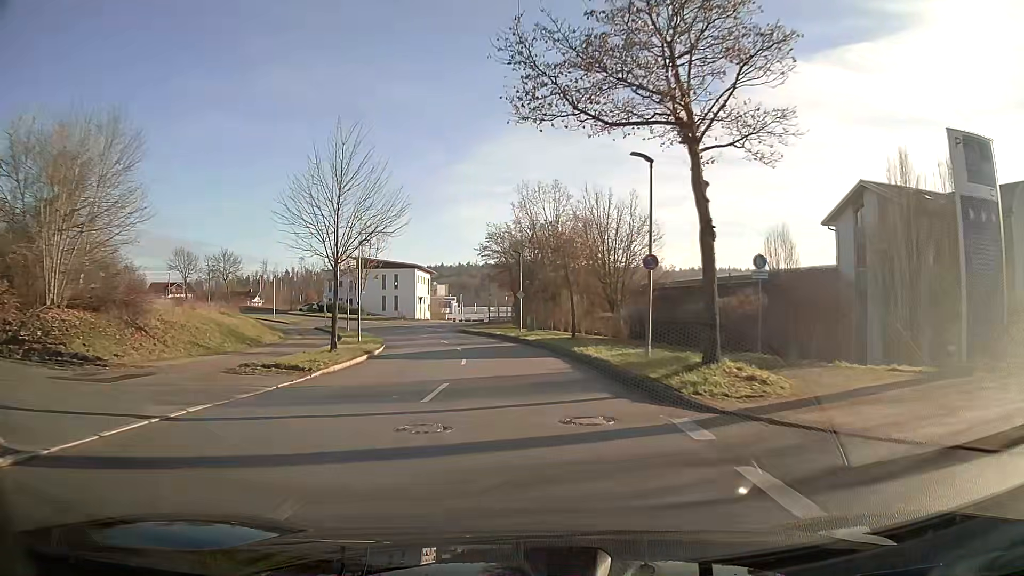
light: Day
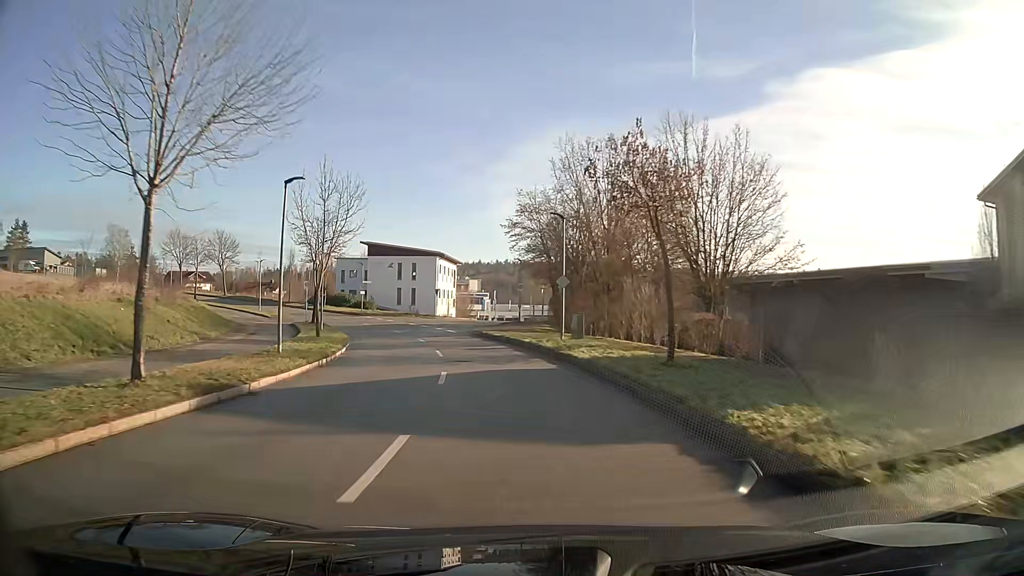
(-0.4, +15.1) m; -3°
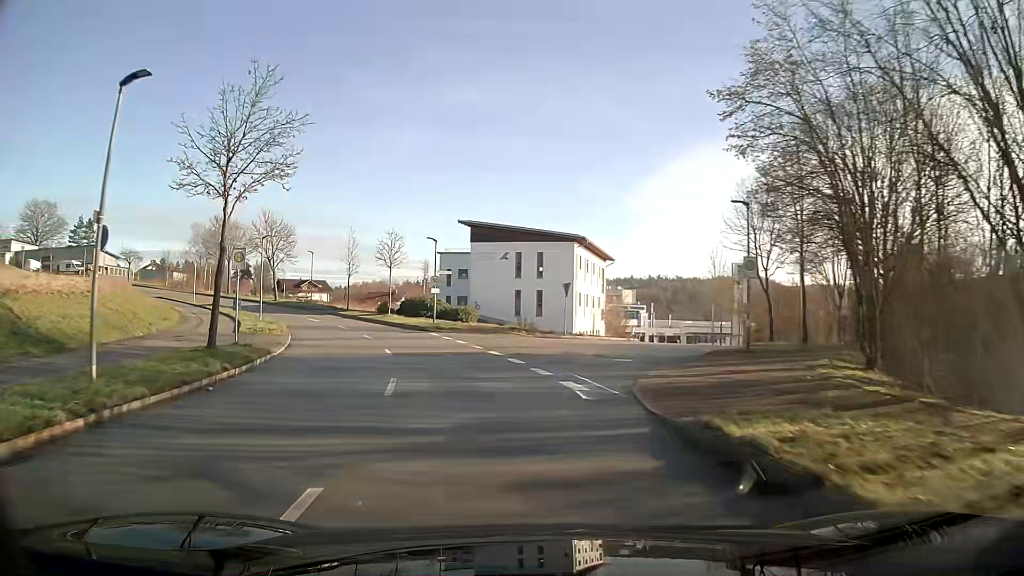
(-3.1, +29.8) m; -14°
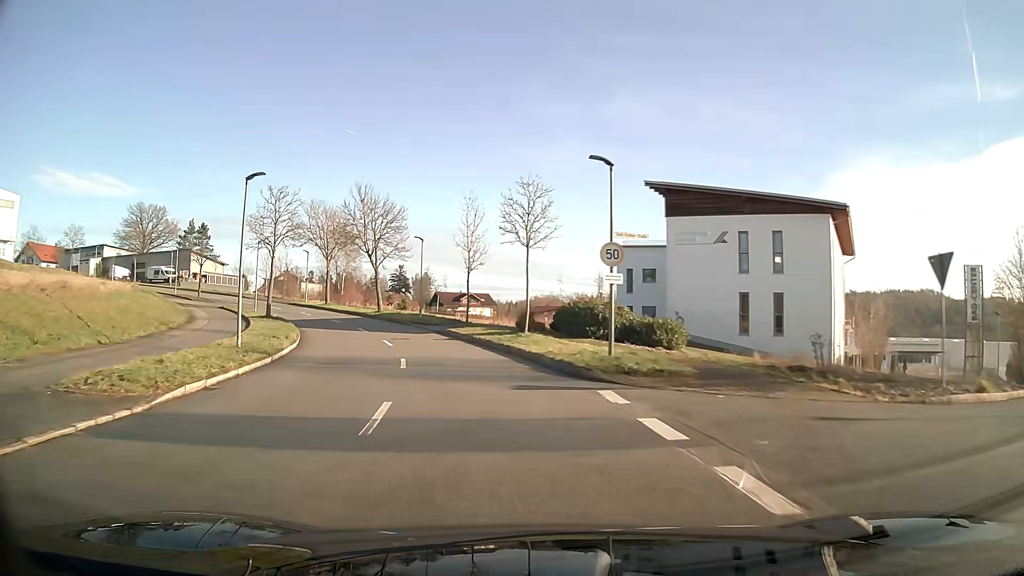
(-2.9, +22.2) m; -15°
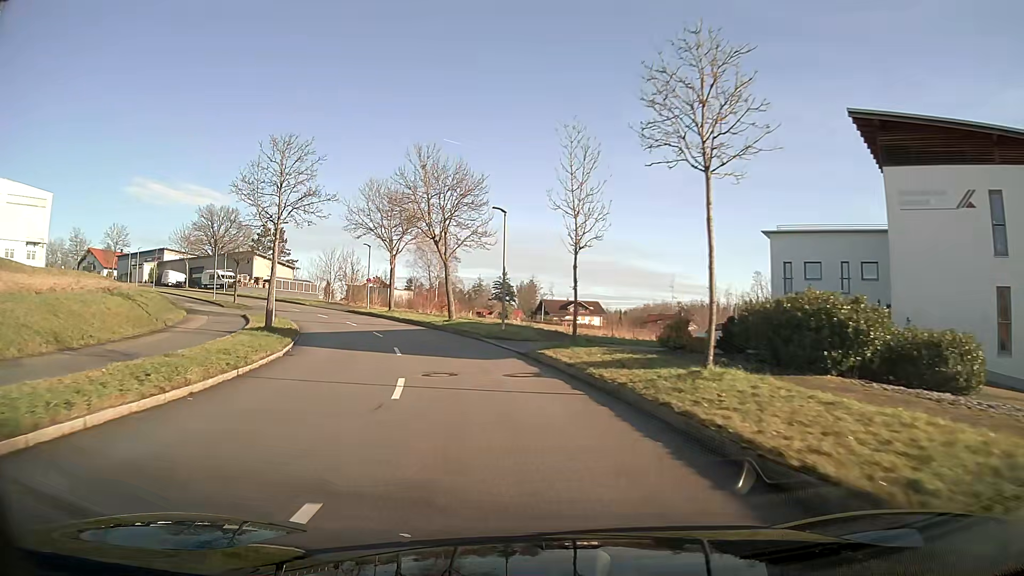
(-1.2, +14.7) m; -9°
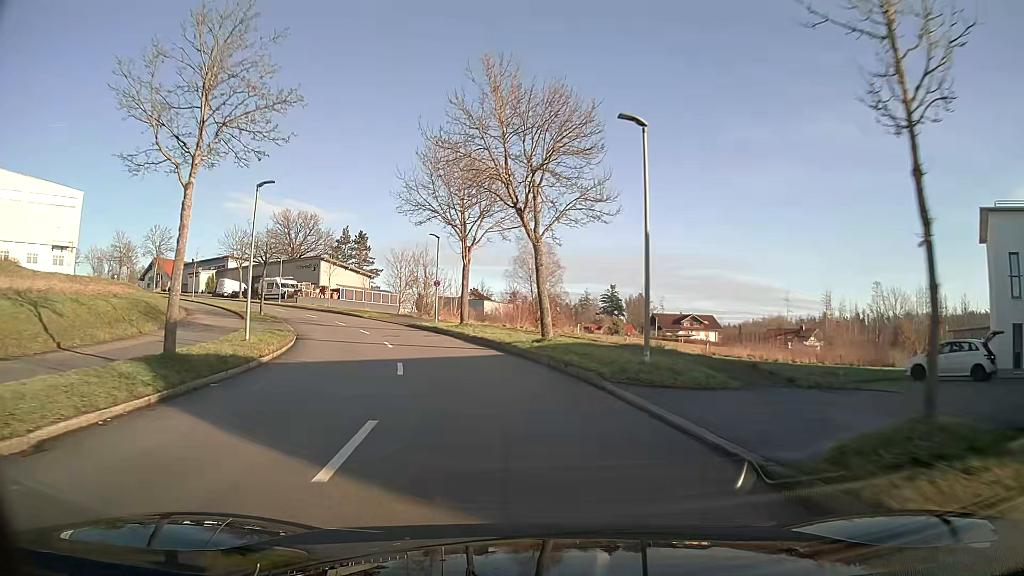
(-1.2, +14.7) m; -9°
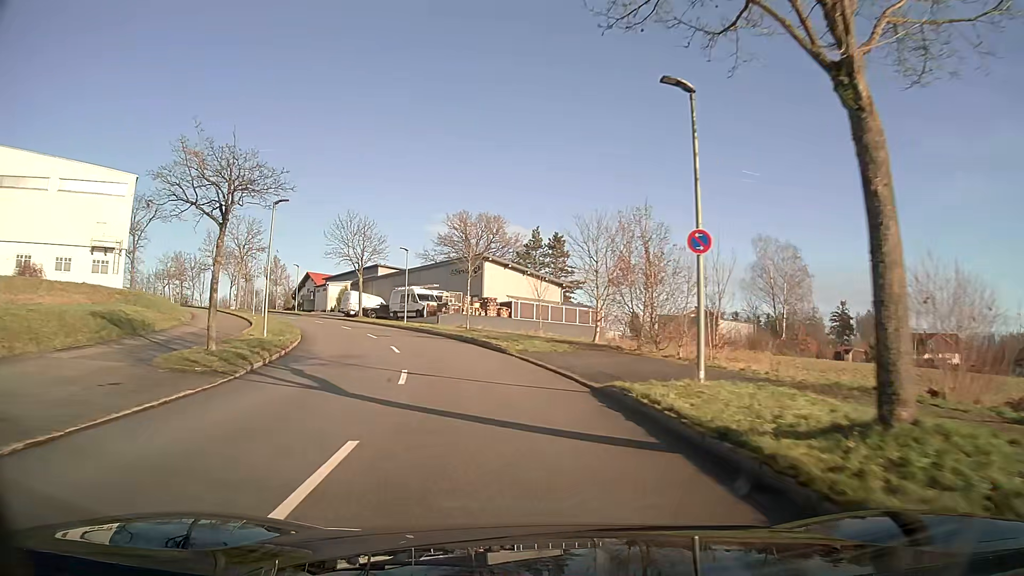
(-4.4, +28.1) m; -18°
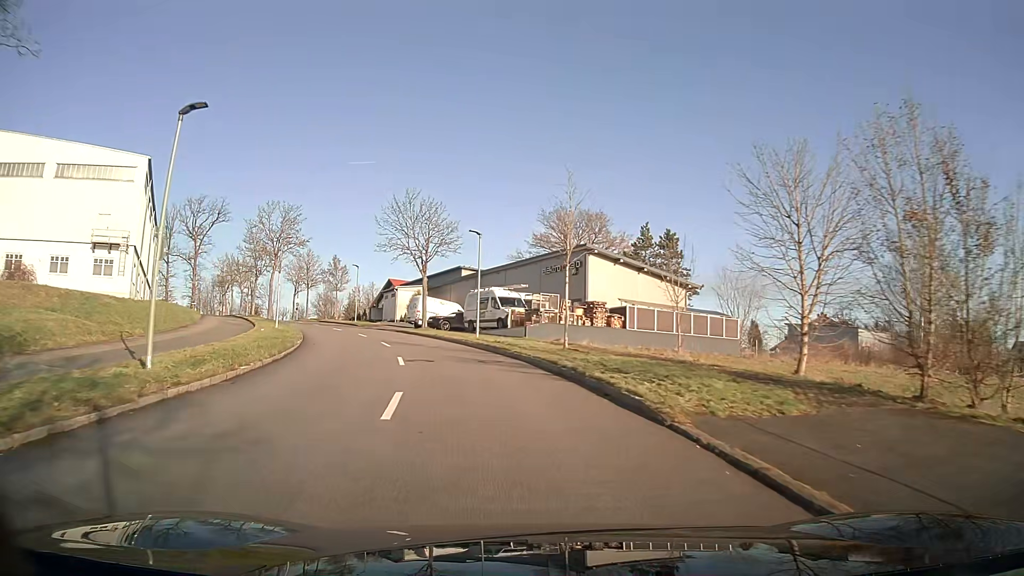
(-1.0, +13.8) m; -9°
